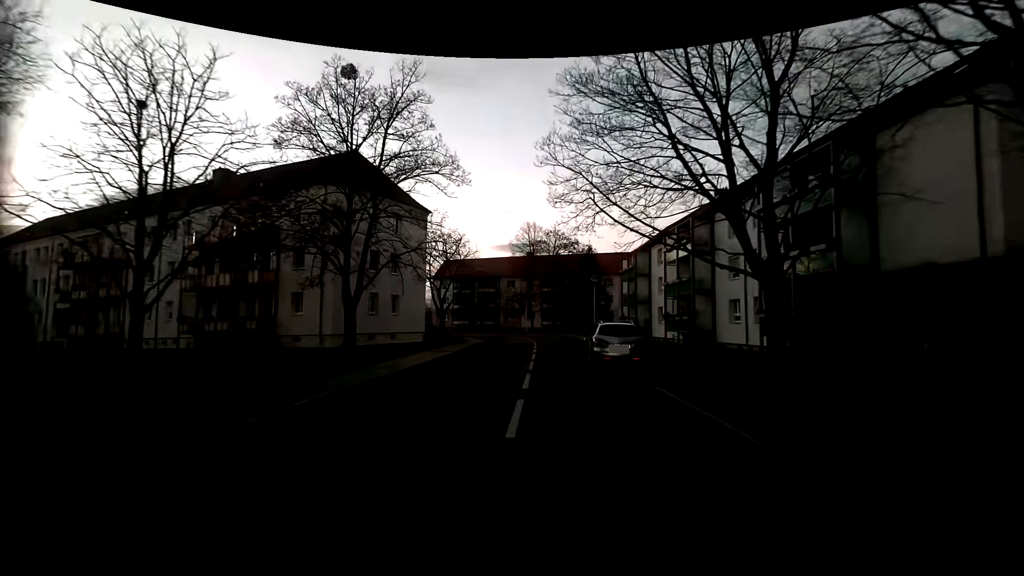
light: Sunrise
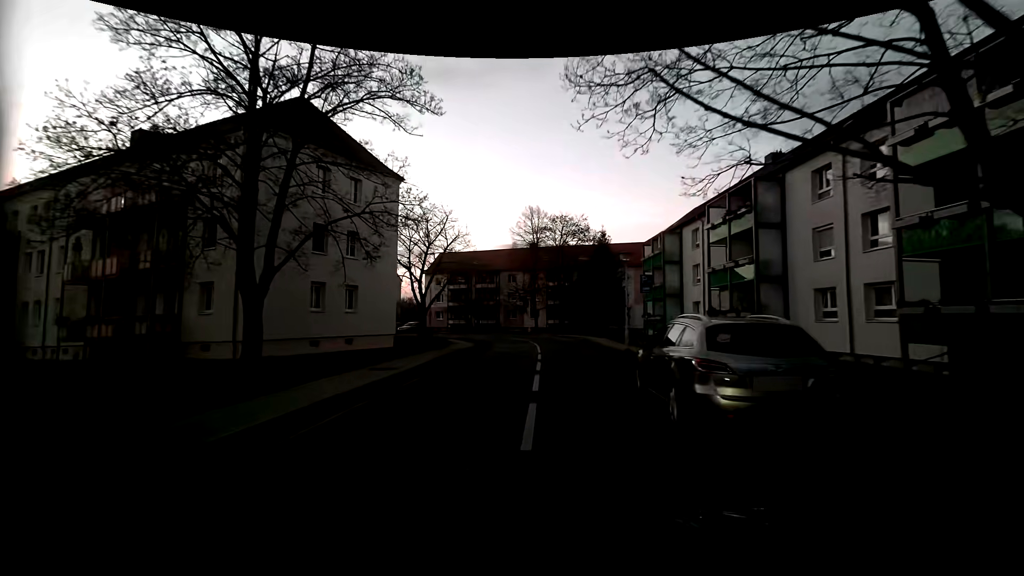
(+0.1, +9.5) m; -1°
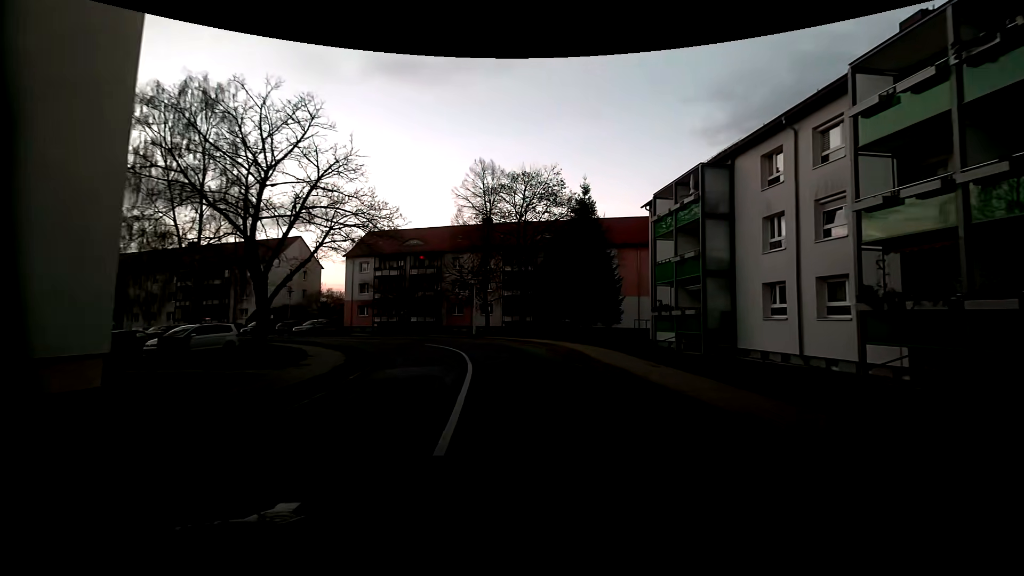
(+0.8, +18.3) m; +6°
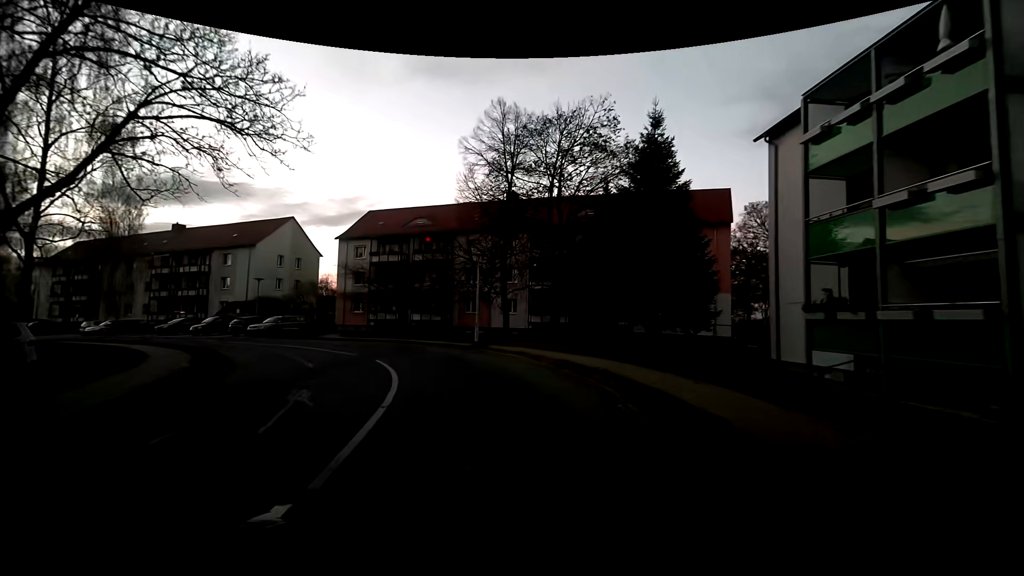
(-0.2, +13.3) m; -4°
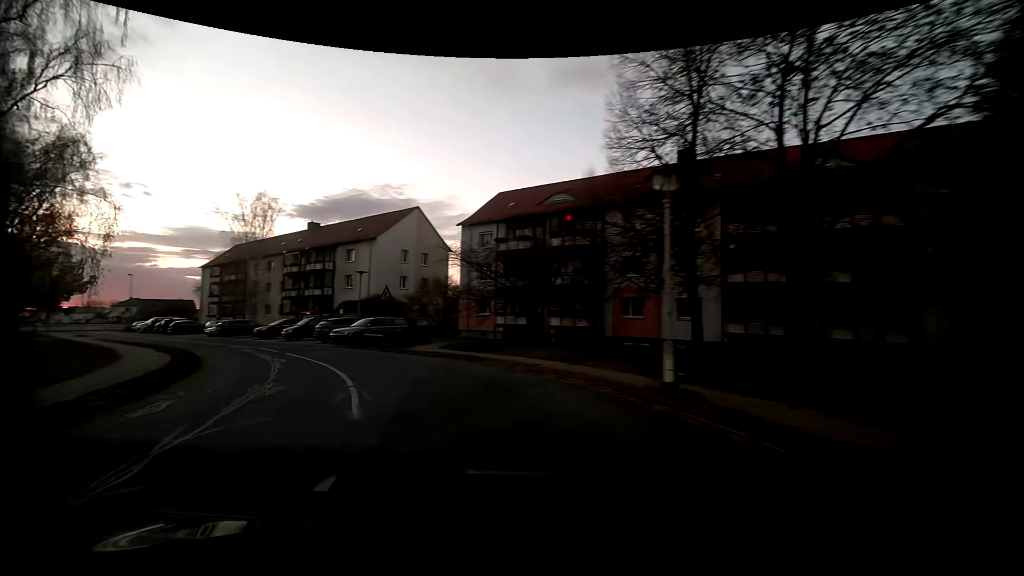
(-1.7, +12.7) m; -17°
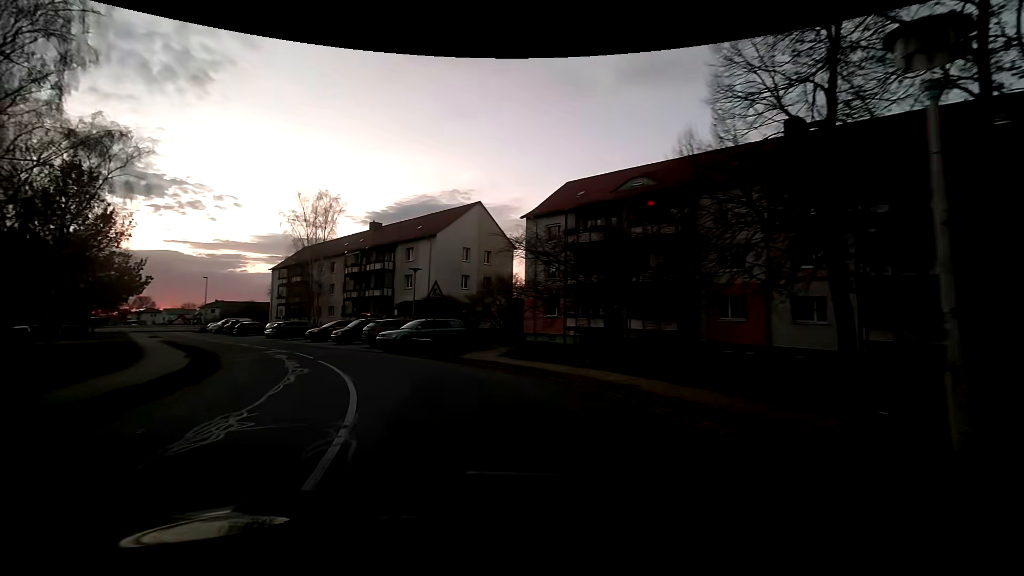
(-0.3, +4.3) m; -8°
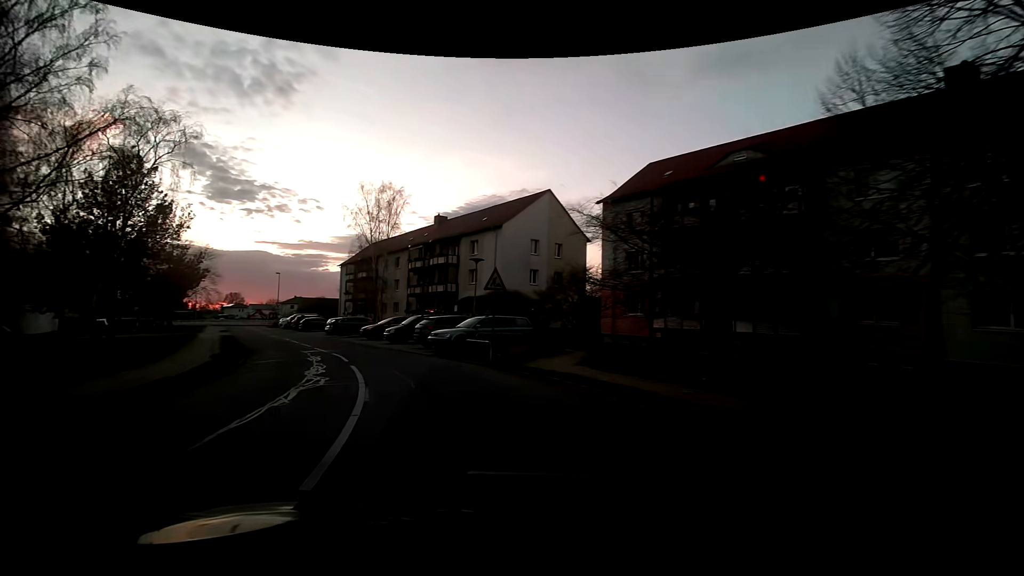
(-0.3, +4.3) m; -8°
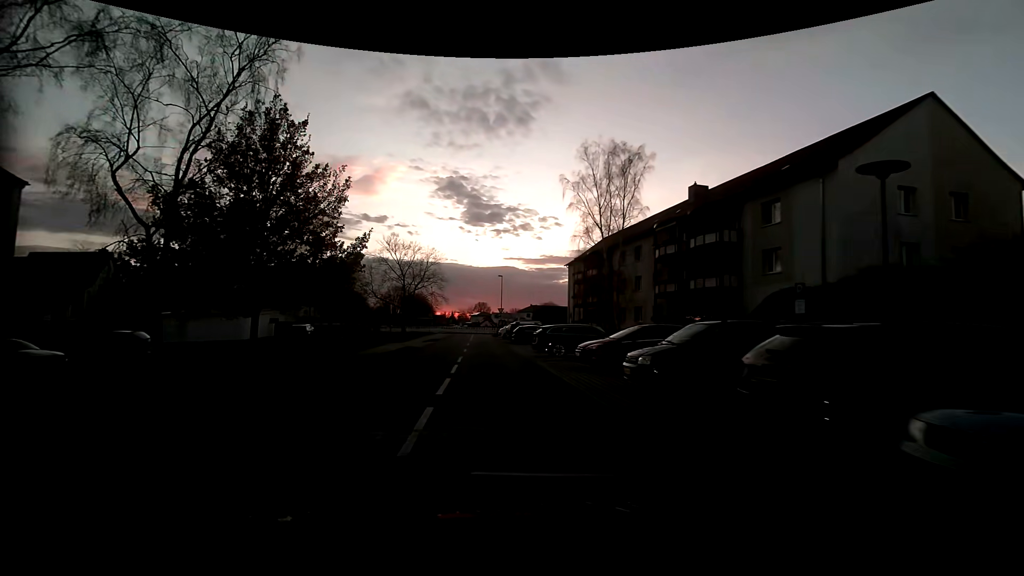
(-4.1, +16.1) m; -26°
(-1, +10) (-2, +20) (-3, +30) (-4, +40) (-5, +50) (-6, +60) (-8, +70) (-8, +79) (0, +85) (+10, +85) m
